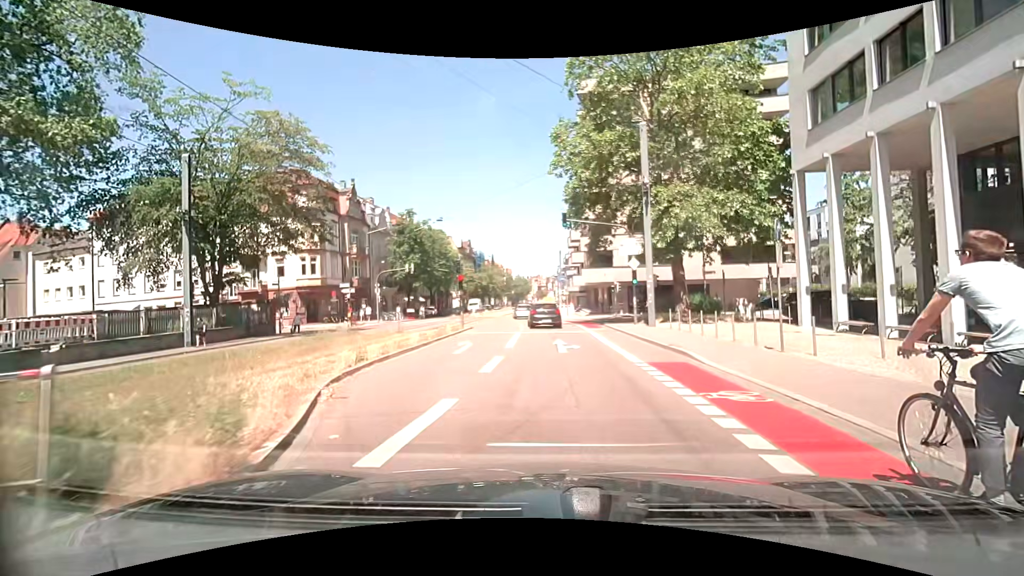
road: primary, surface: asphalt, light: Day
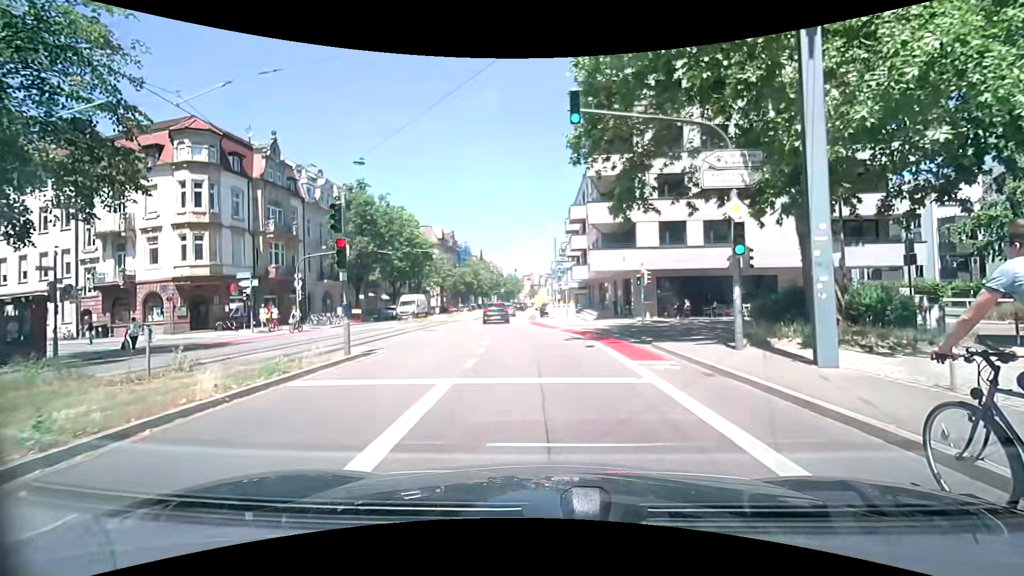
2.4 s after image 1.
(-0.1, +16.0) m; 0°
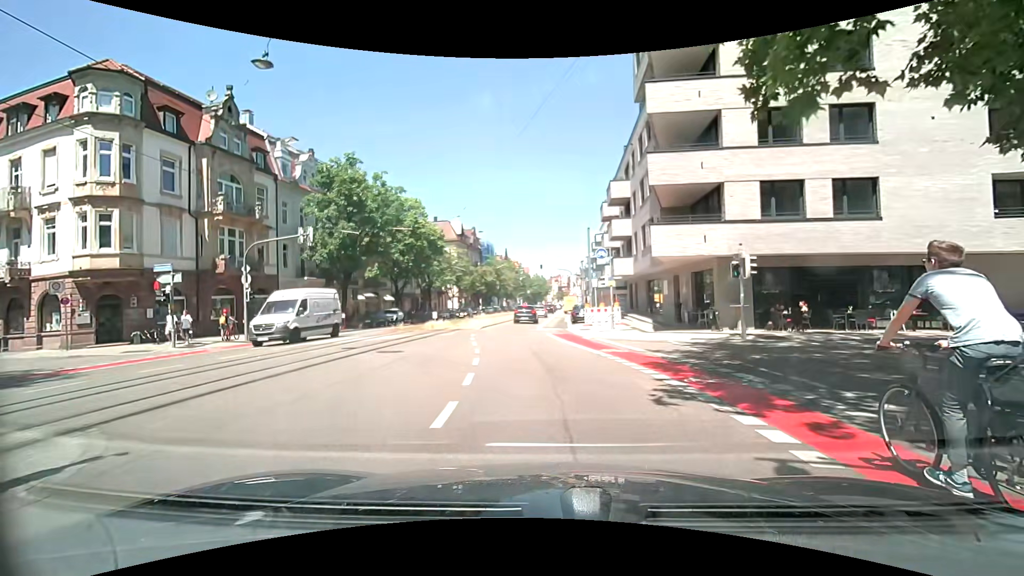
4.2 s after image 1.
(-0.3, +10.7) m; -3°
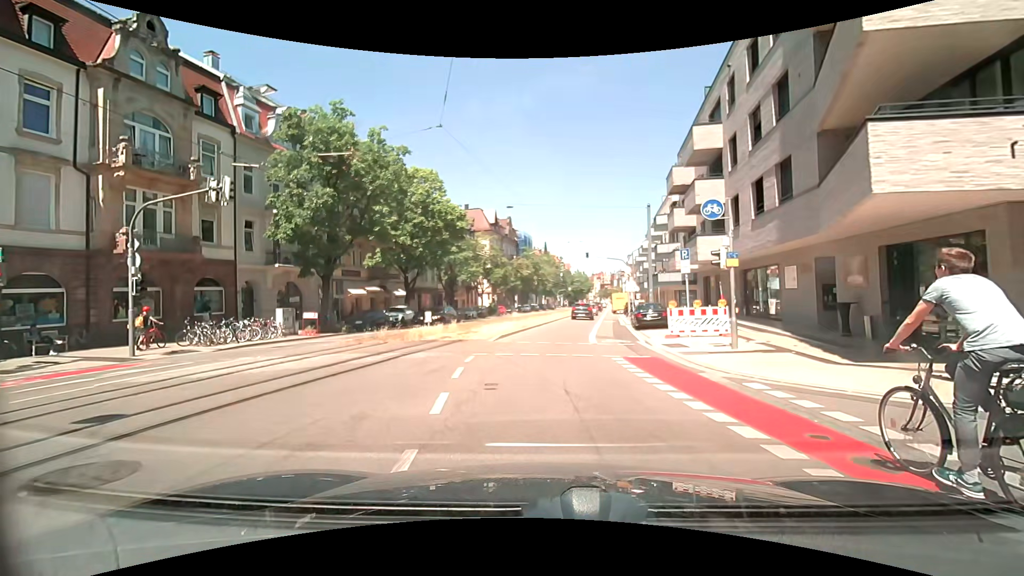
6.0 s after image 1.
(-0.6, +11.6) m; -5°
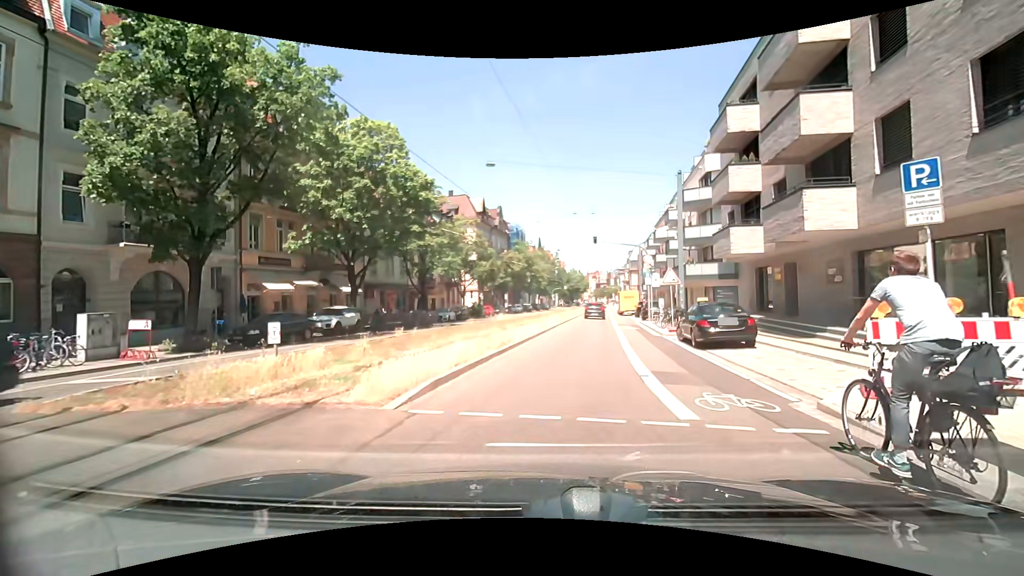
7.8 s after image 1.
(-0.2, +11.5) m; +1°
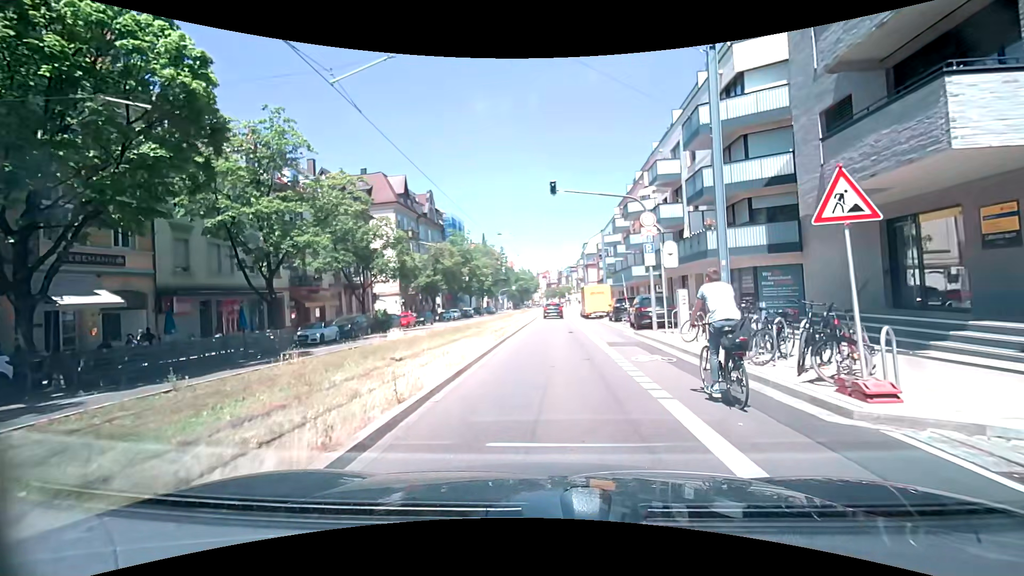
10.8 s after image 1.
(+1.1, +17.1) m; +5°
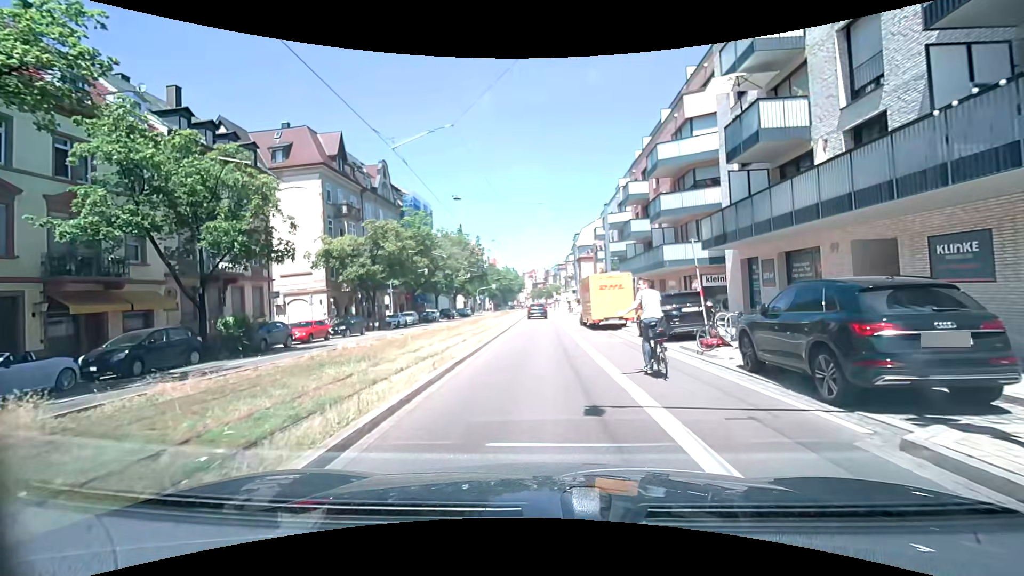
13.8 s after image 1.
(+0.6, +17.2) m; +2°
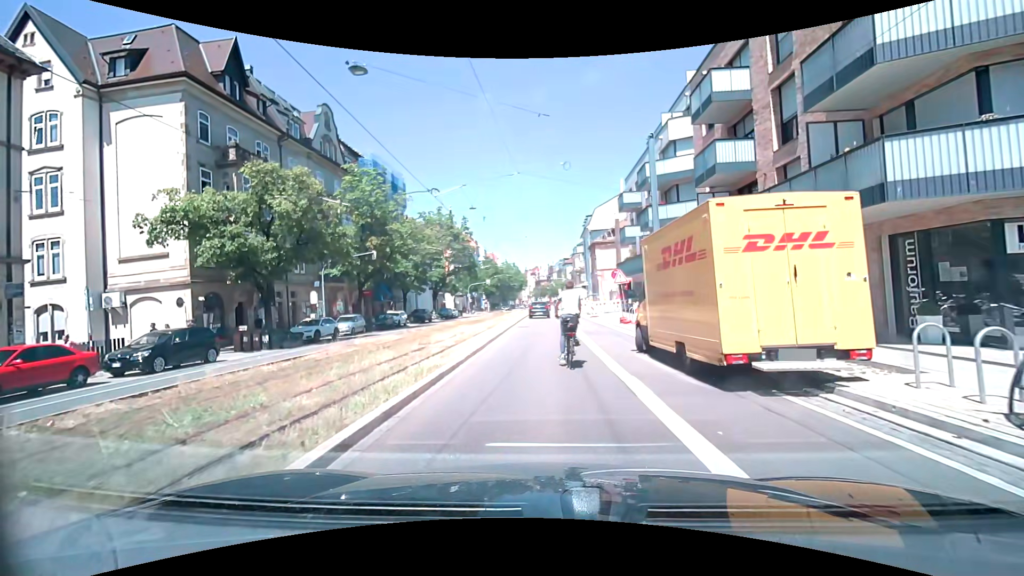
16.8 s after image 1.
(-0.1, +18.0) m; 0°
(0, +10) (0, +20) (0, +30) (0, +40) (-1, +50) (-1, +60) (-1, +70) (-1, +80) (-1, +90) (+2, +100) m
